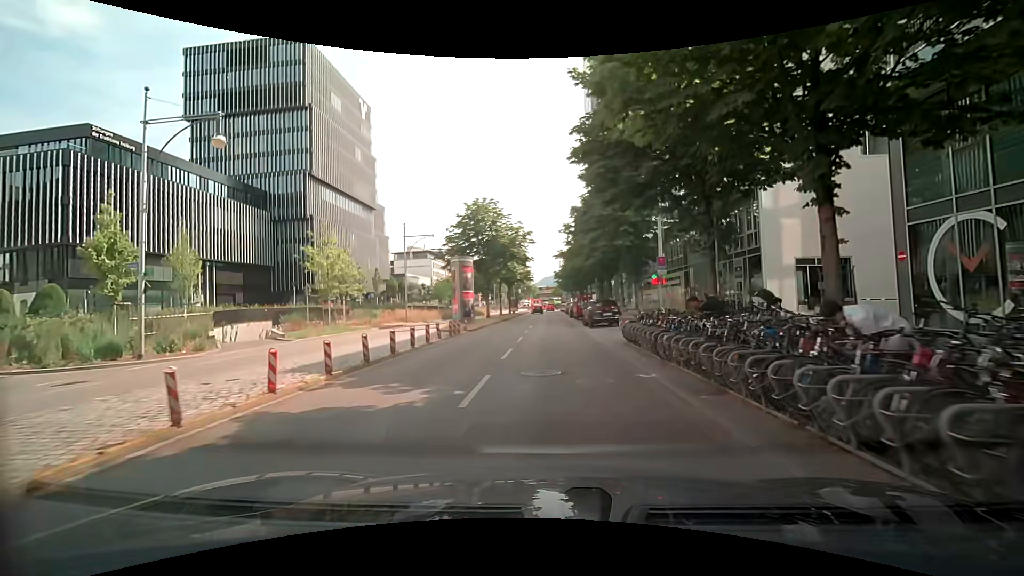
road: primary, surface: asphalt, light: Day
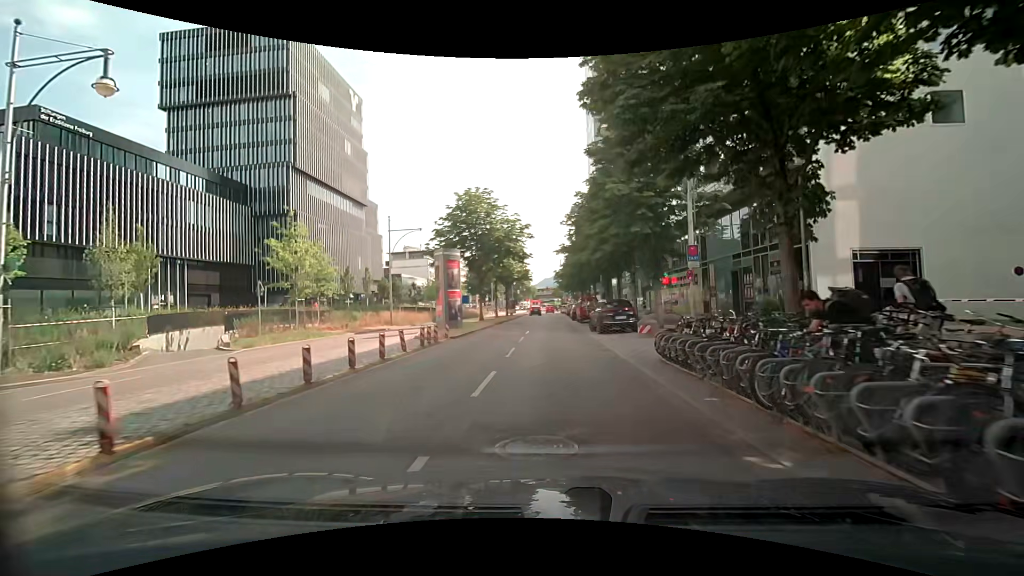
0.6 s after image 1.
(0.0, +5.1) m; -1°
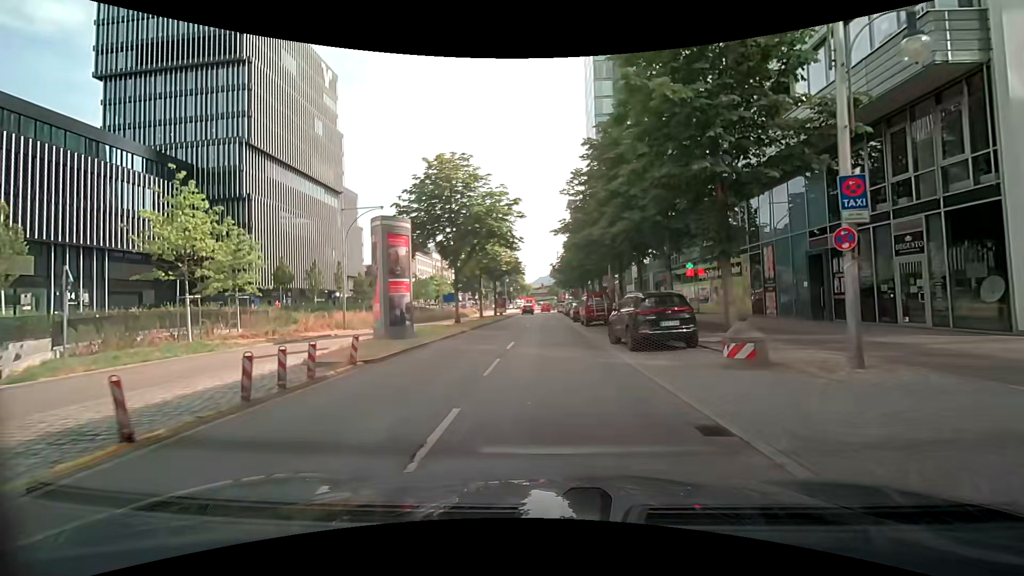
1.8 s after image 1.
(+0.1, +9.9) m; 0°
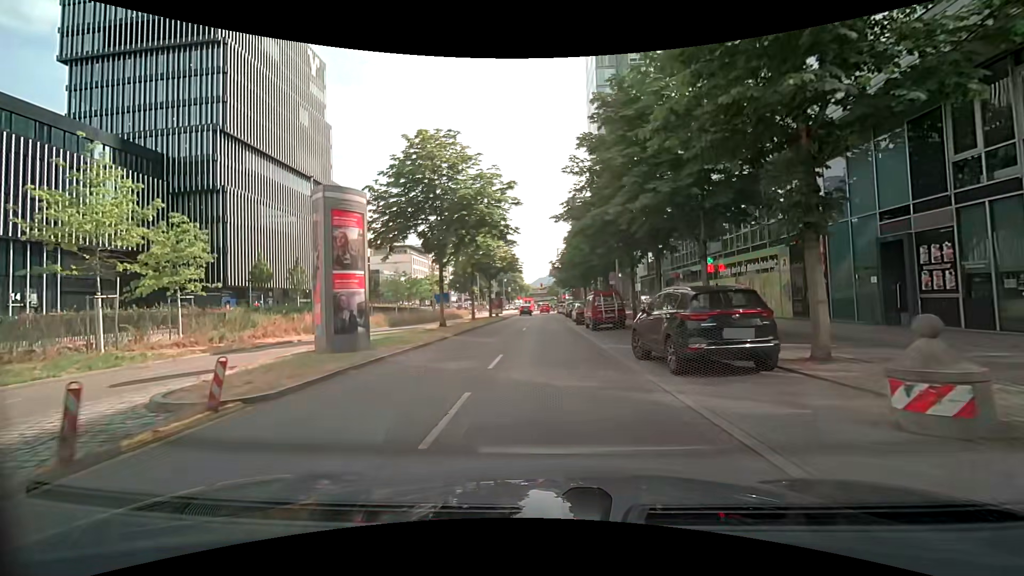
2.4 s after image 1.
(0.0, +4.8) m; 0°
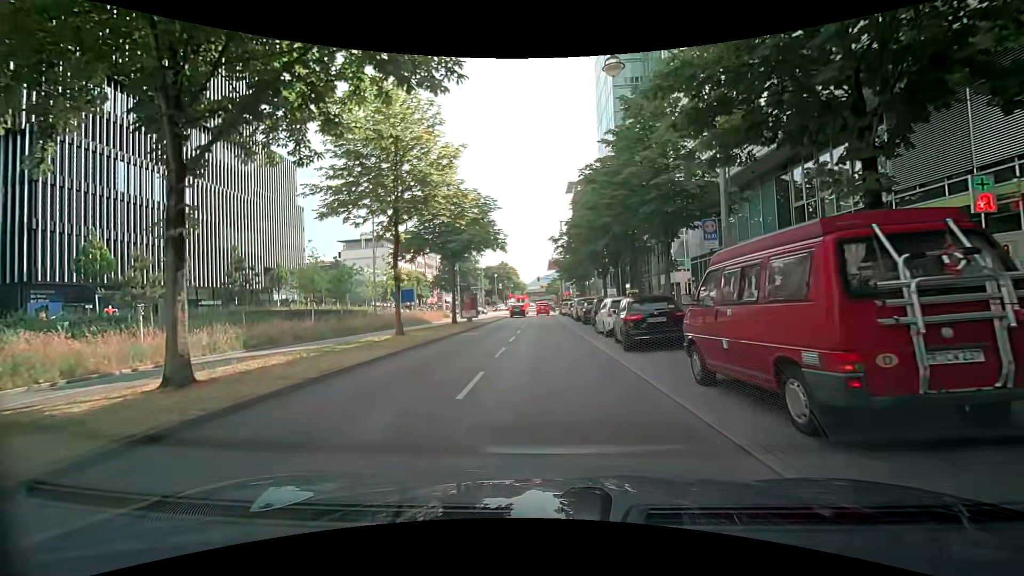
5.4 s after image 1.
(+0.1, +21.4) m; +1°
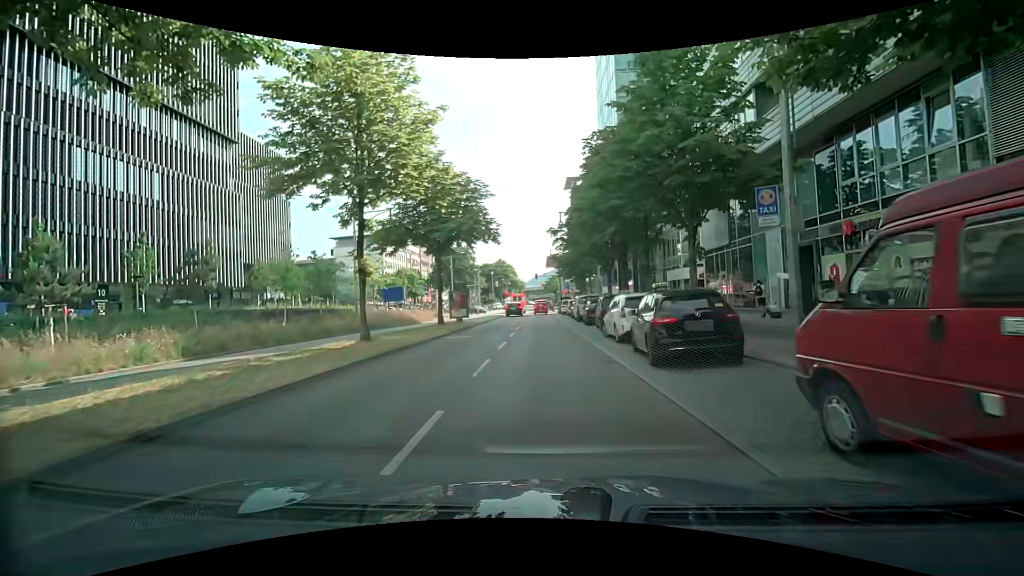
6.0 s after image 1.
(0.0, +3.8) m; 0°
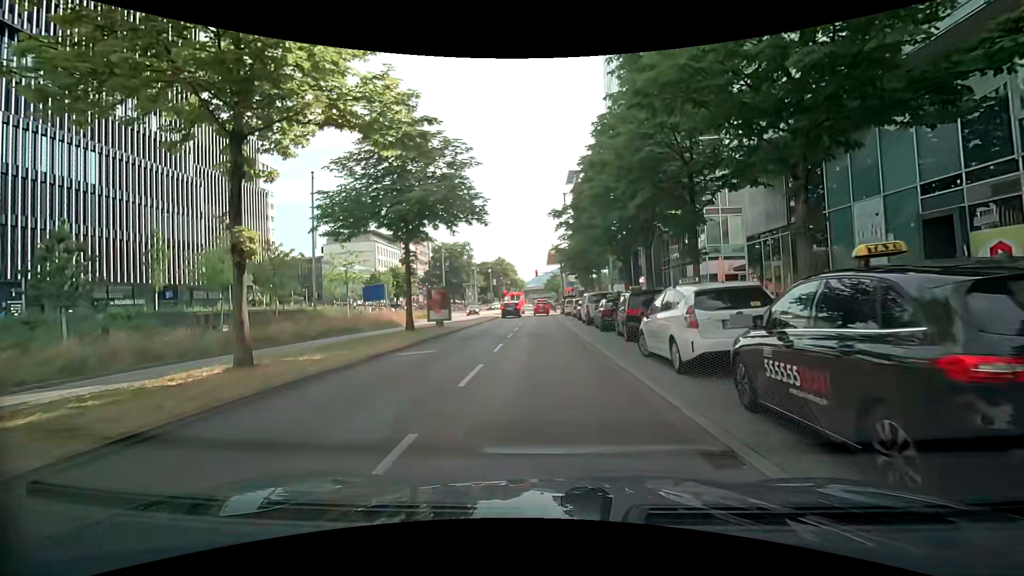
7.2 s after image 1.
(0.0, +7.1) m; 0°
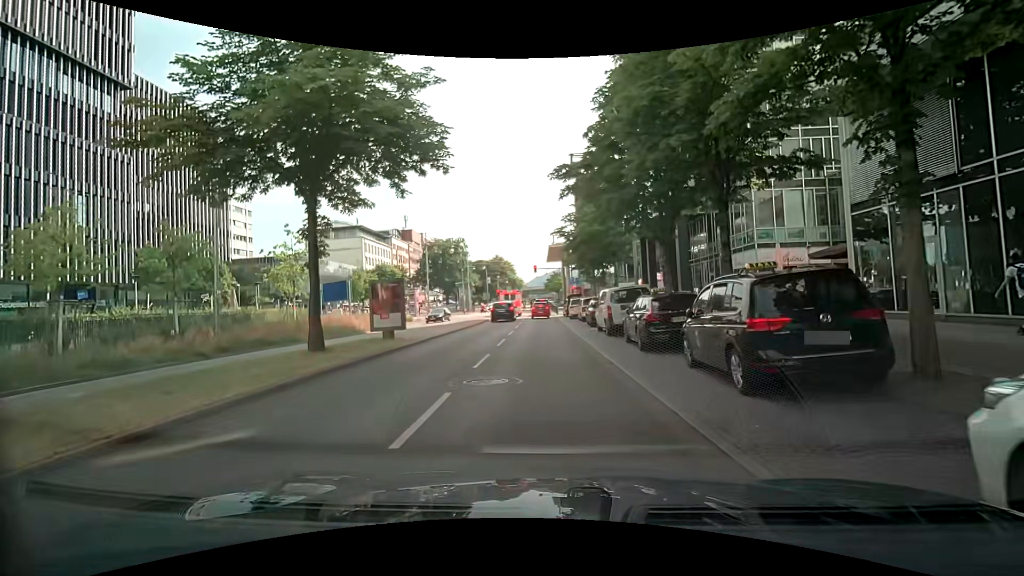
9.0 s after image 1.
(0.0, +9.4) m; 0°
(0, +10) (0, +20) (0, +30) (0, +40) (-1, +50) (-1, +60) (-1, +70) (-1, +80) (-1, +90) (-1, +100) m
